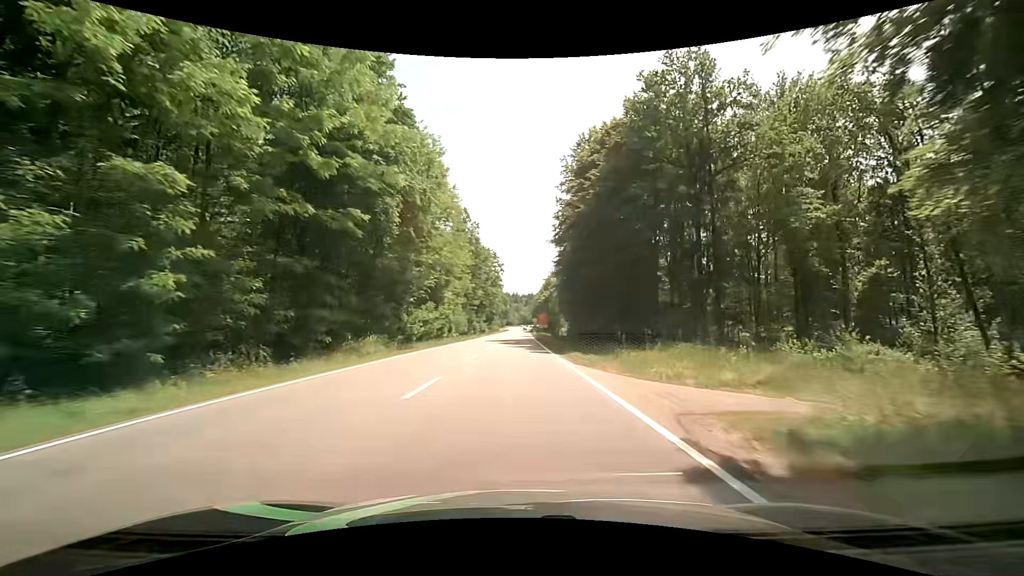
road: secondary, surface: asphalt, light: Day
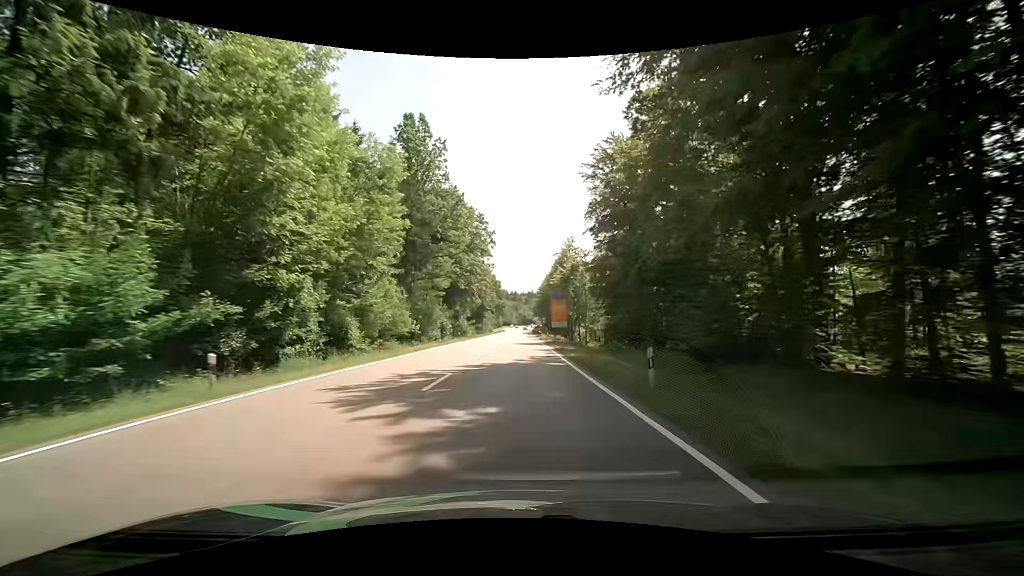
(+0.7, +46.8) m; +1°
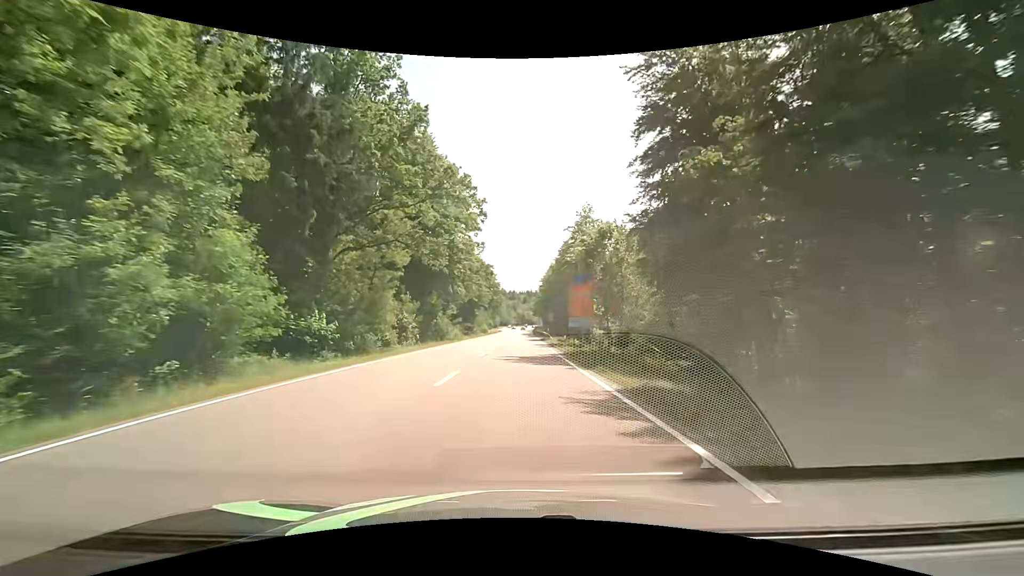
(+0.1, +23.3) m; 0°
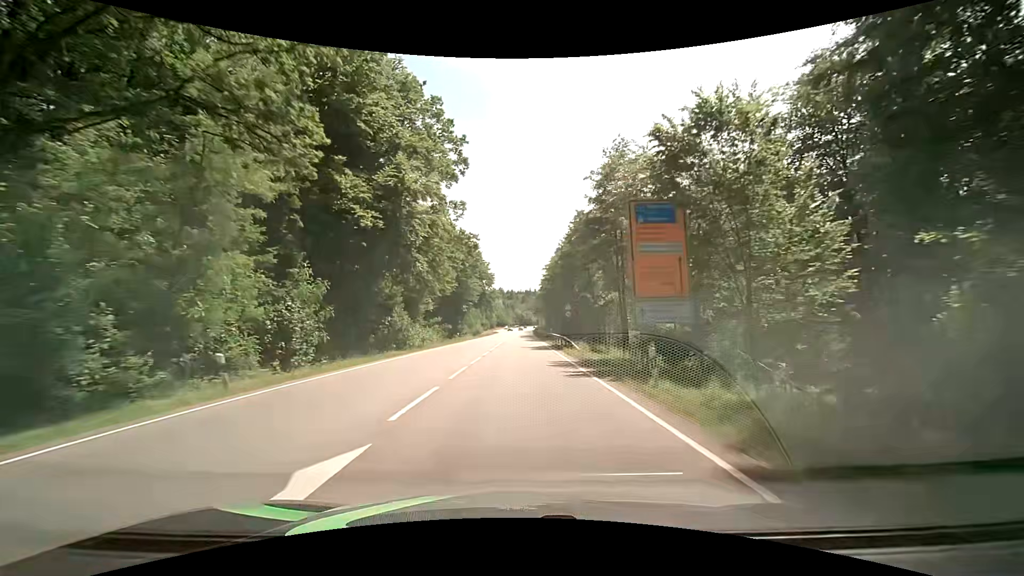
(+0.1, +23.1) m; 0°
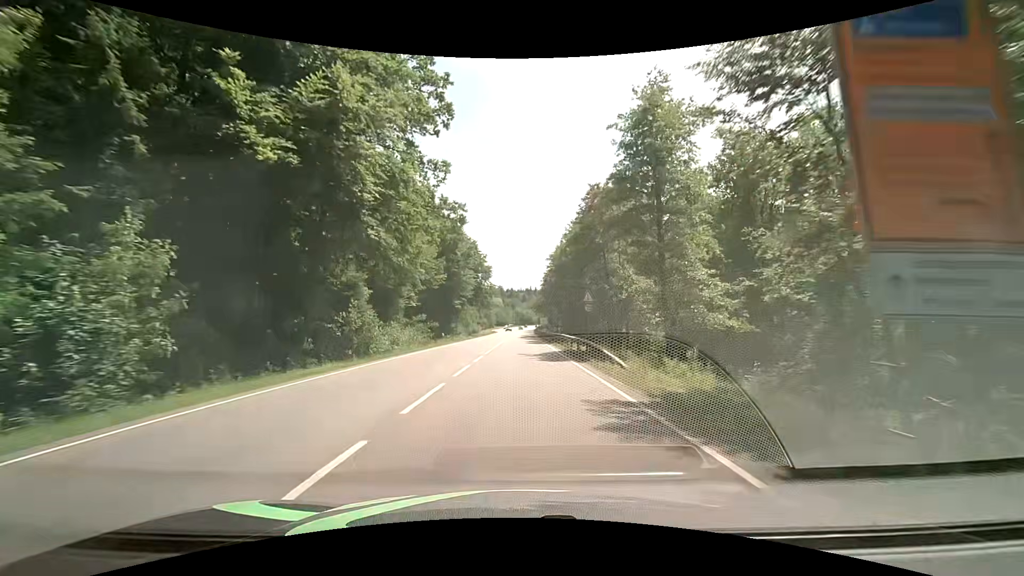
(0.0, +11.5) m; 0°
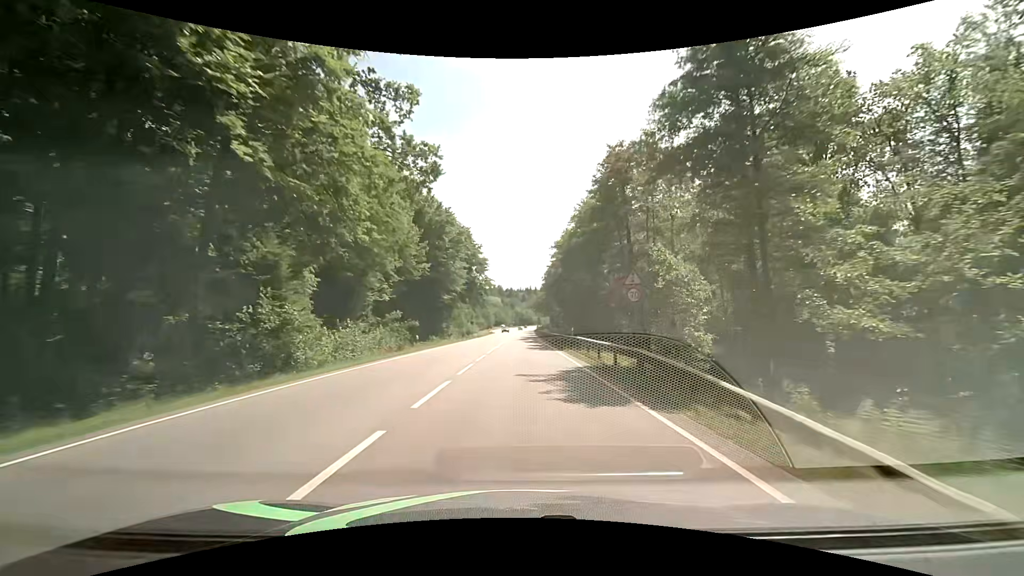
(+0.1, +11.4) m; 0°
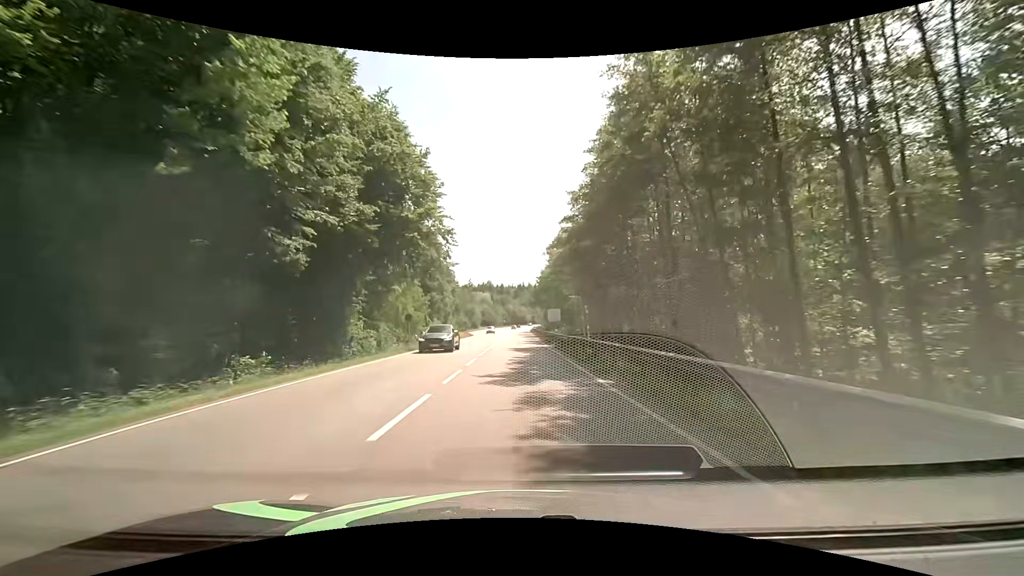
(+0.2, +44.2) m; +1°
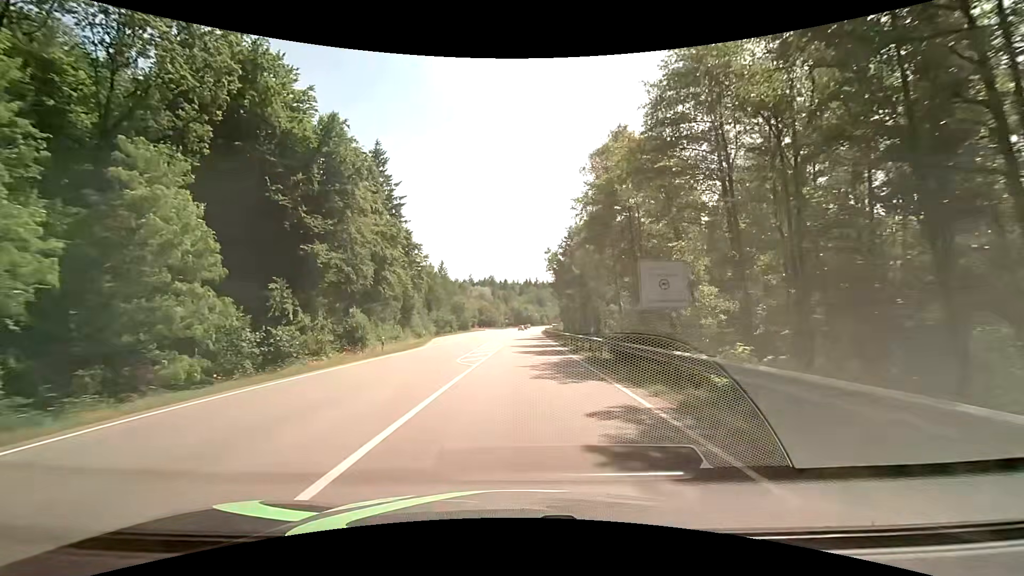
(-0.6, +50.2) m; -2°
(0, +10) (0, +20) (+1, +30) (+1, +40) (+1, +50) (+2, +60) (+2, +70) (+2, +80) (+3, +90) (+3, +100) m
